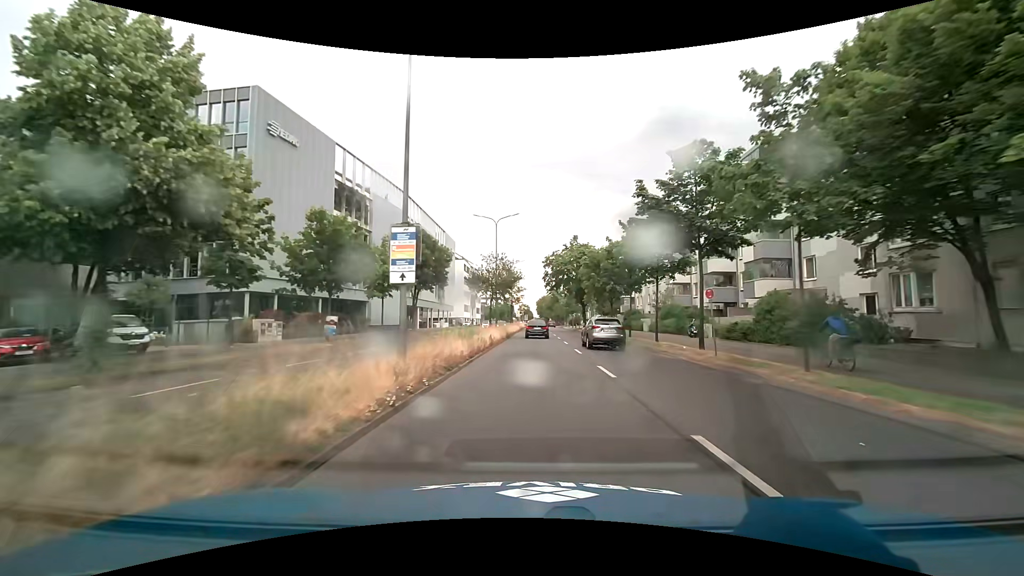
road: primary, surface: asphalt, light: Day
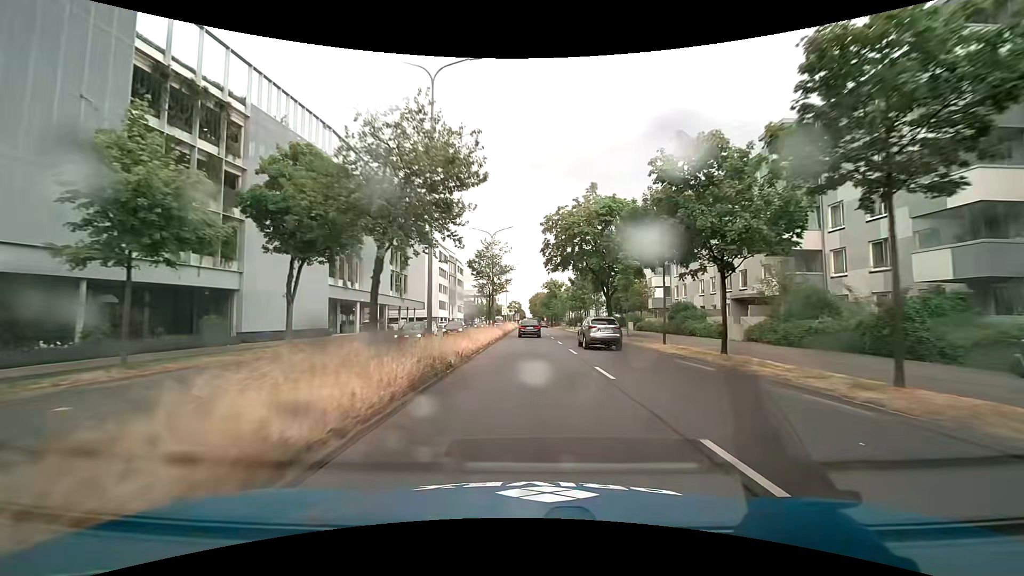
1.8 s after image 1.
(+0.3, +27.3) m; +1°
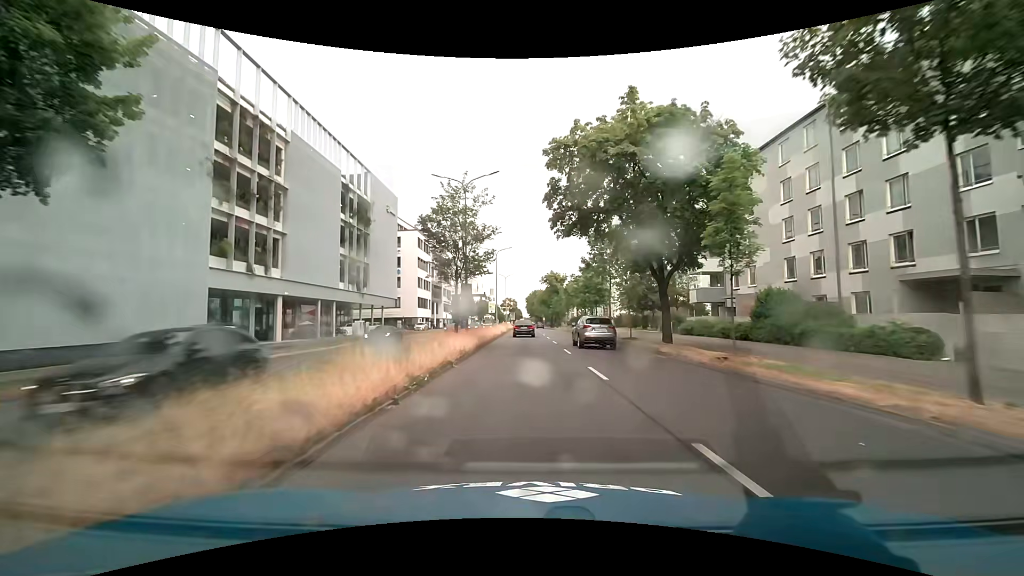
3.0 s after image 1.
(+0.1, +18.3) m; 0°
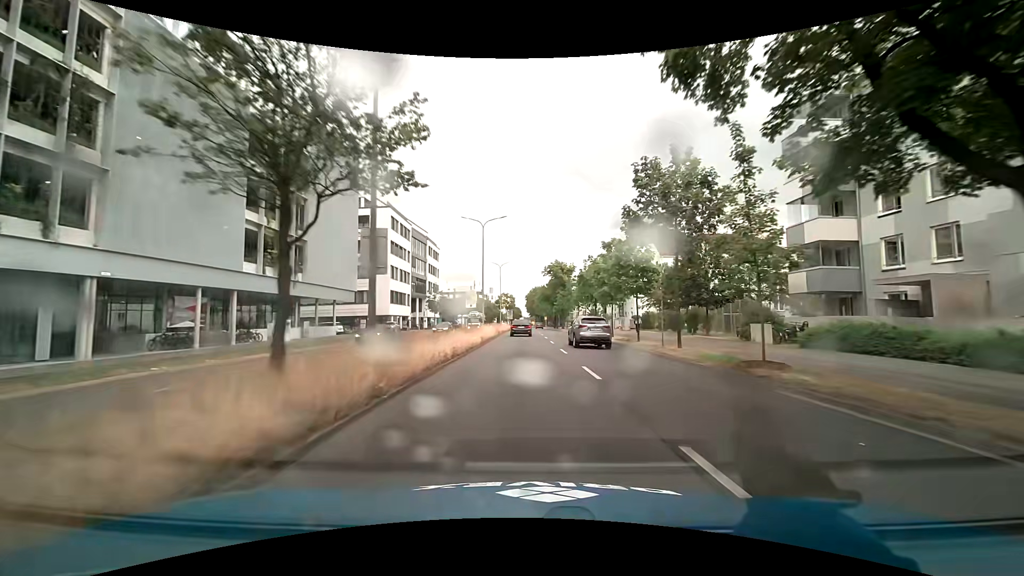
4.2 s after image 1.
(+0.1, +18.3) m; 0°
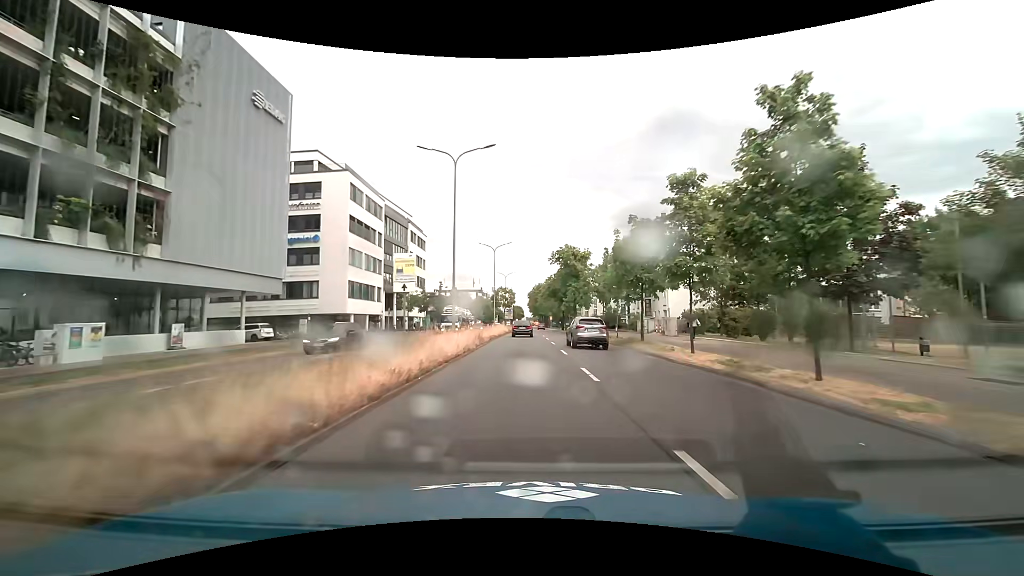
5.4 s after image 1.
(0.0, +18.3) m; 0°
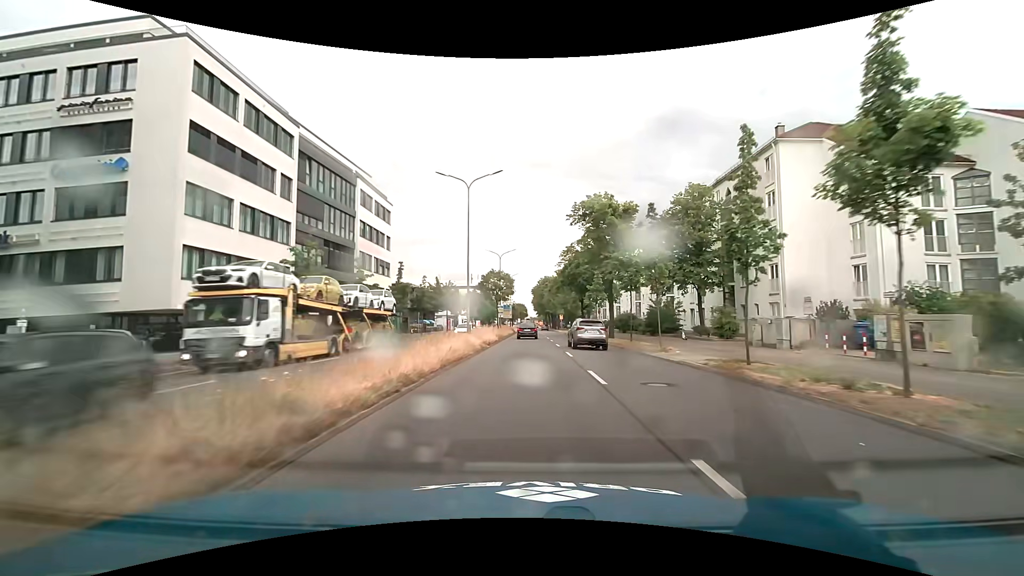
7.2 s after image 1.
(0.0, +27.4) m; 0°
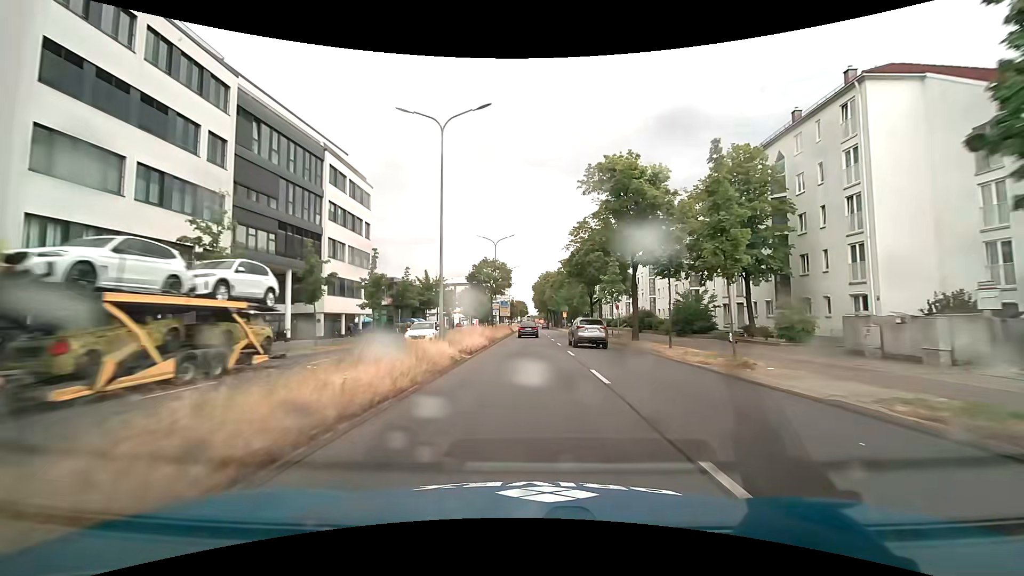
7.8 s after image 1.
(0.0, +9.1) m; 0°
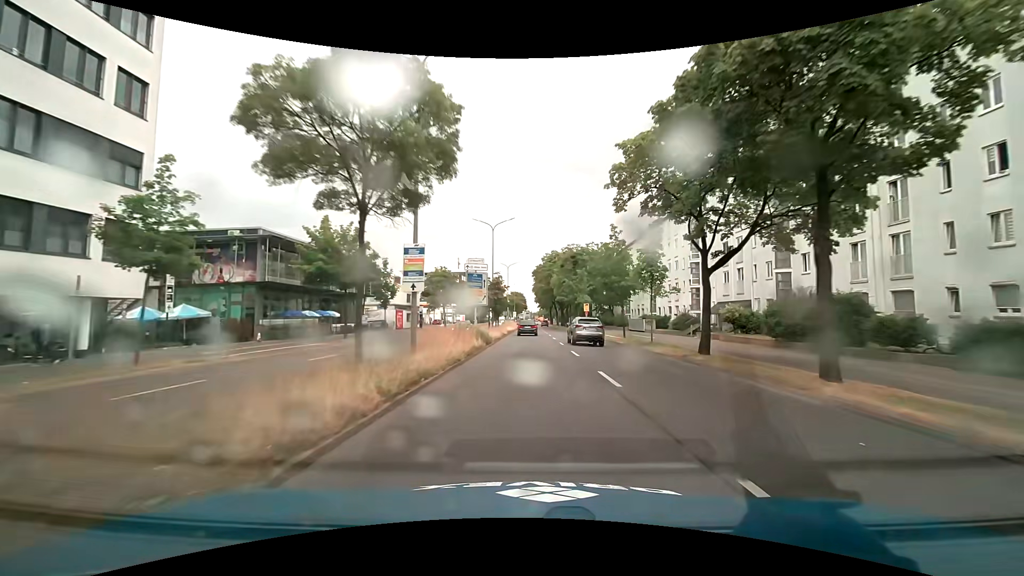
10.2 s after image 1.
(-0.1, +36.7) m; 0°
(0, +10) (0, +20) (0, +30) (0, +40) (0, +50) (0, +60) (0, +70) (+1, +80) (+1, +90) (+1, +100) m
